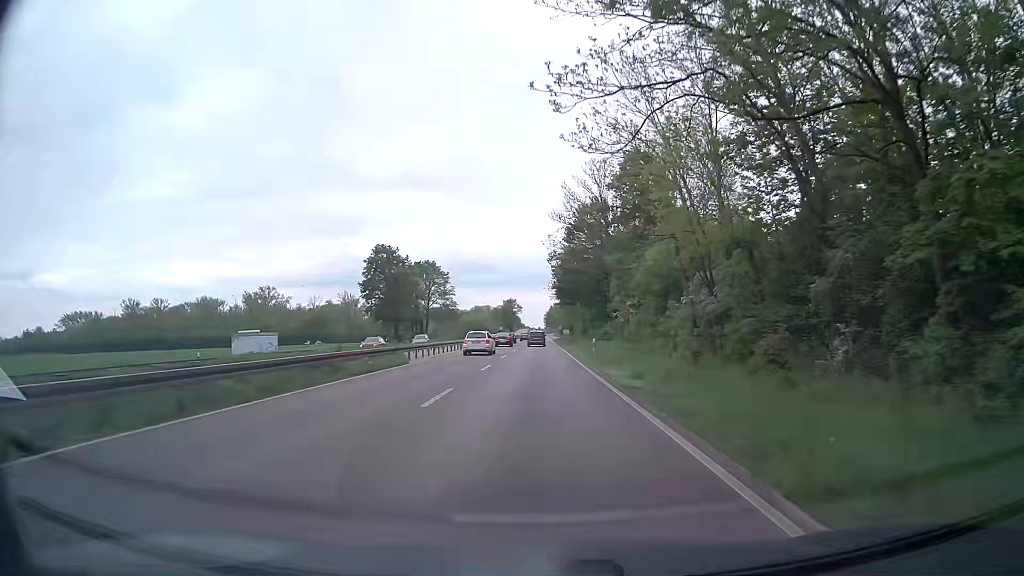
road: primary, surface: asphalt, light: Day
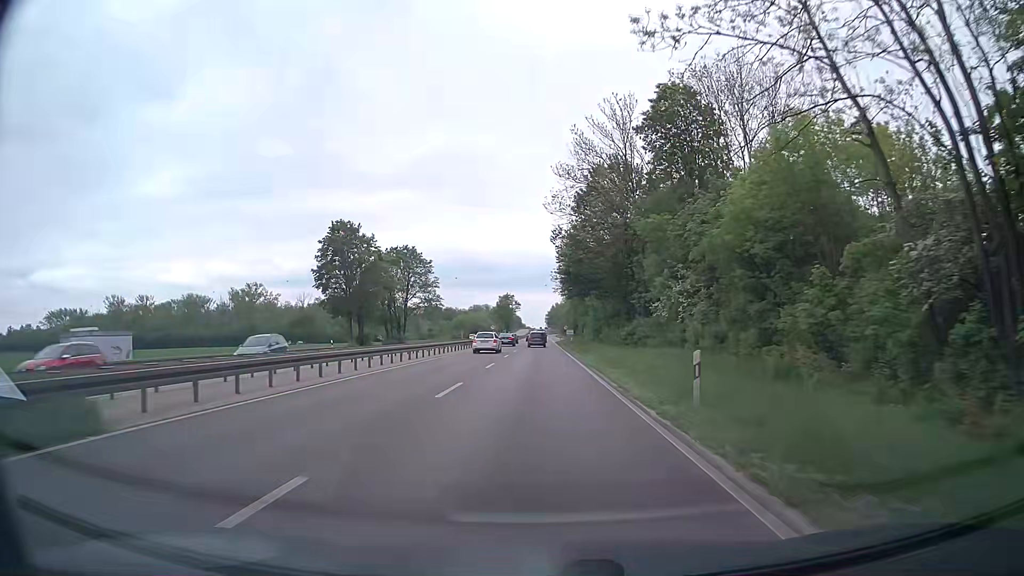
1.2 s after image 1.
(0.0, +22.3) m; 0°
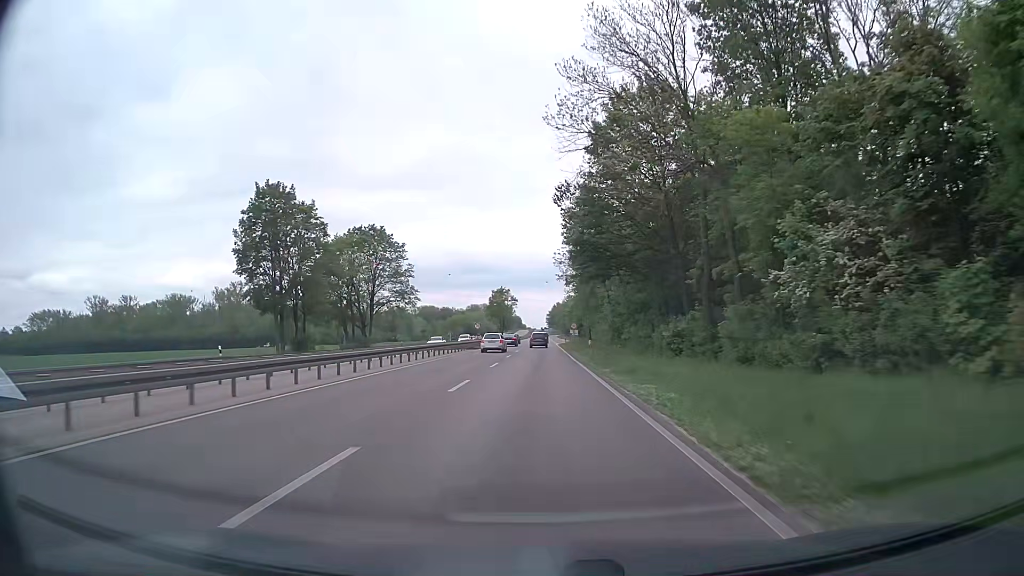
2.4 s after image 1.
(0.0, +22.4) m; 0°
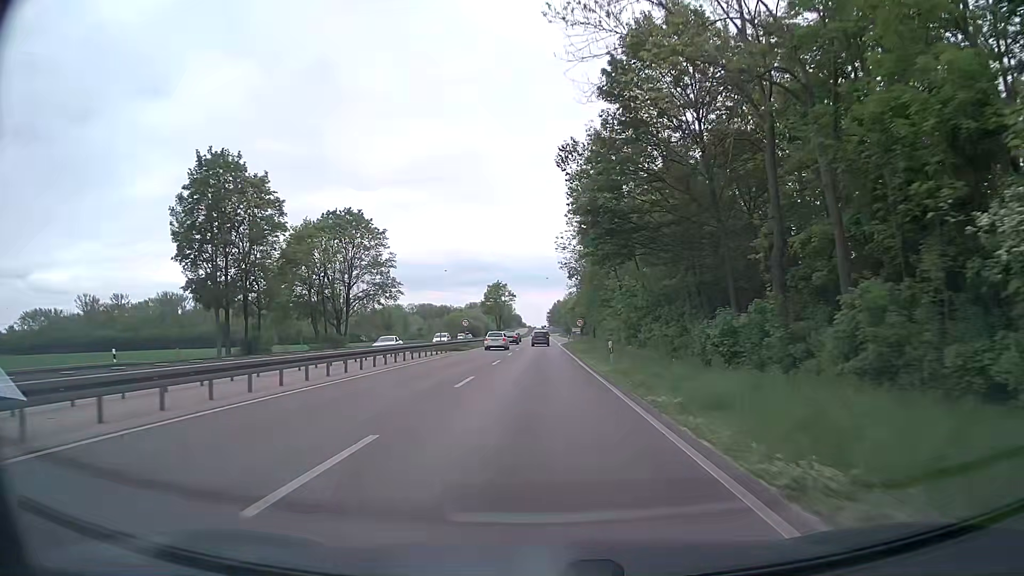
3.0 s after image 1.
(0.0, +11.2) m; 0°
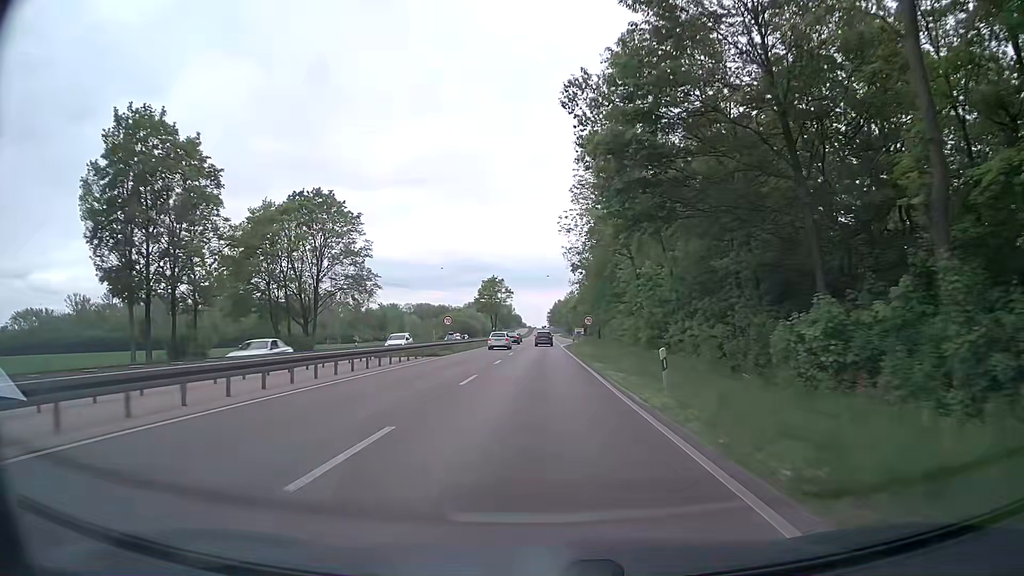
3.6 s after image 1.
(0.0, +11.2) m; 0°
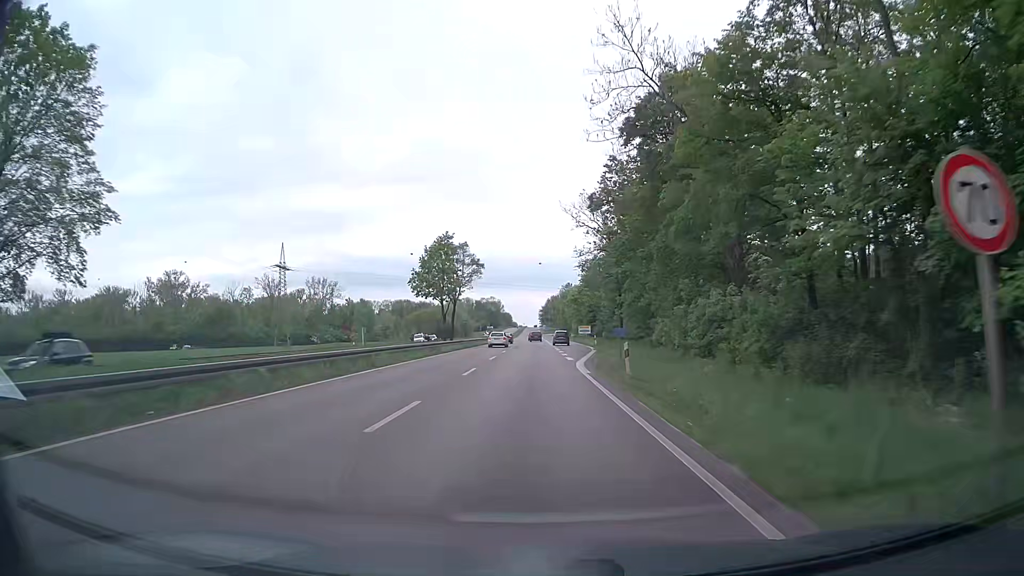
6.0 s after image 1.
(-0.1, +45.0) m; +1°
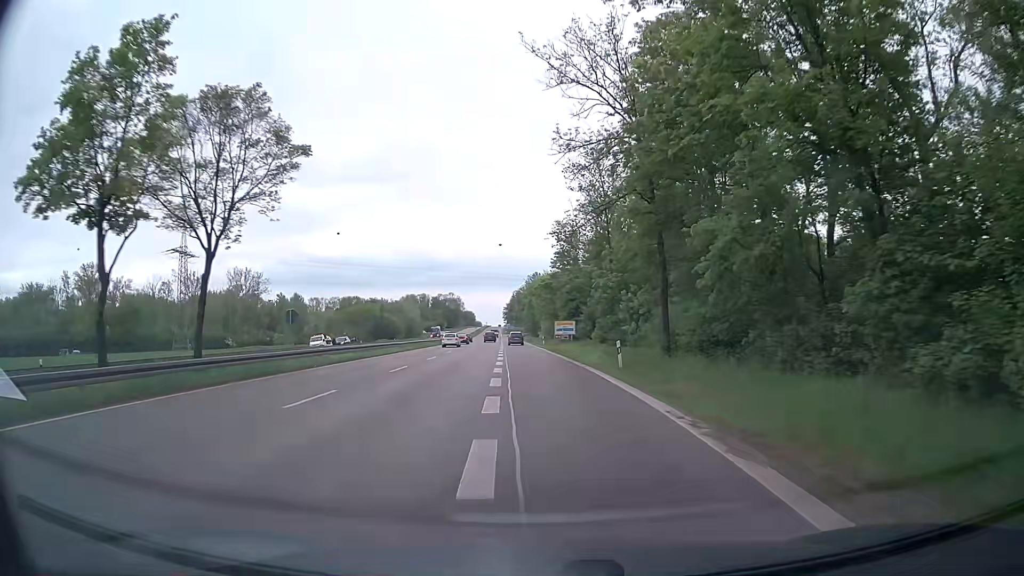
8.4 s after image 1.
(+1.1, +45.1) m; +3°
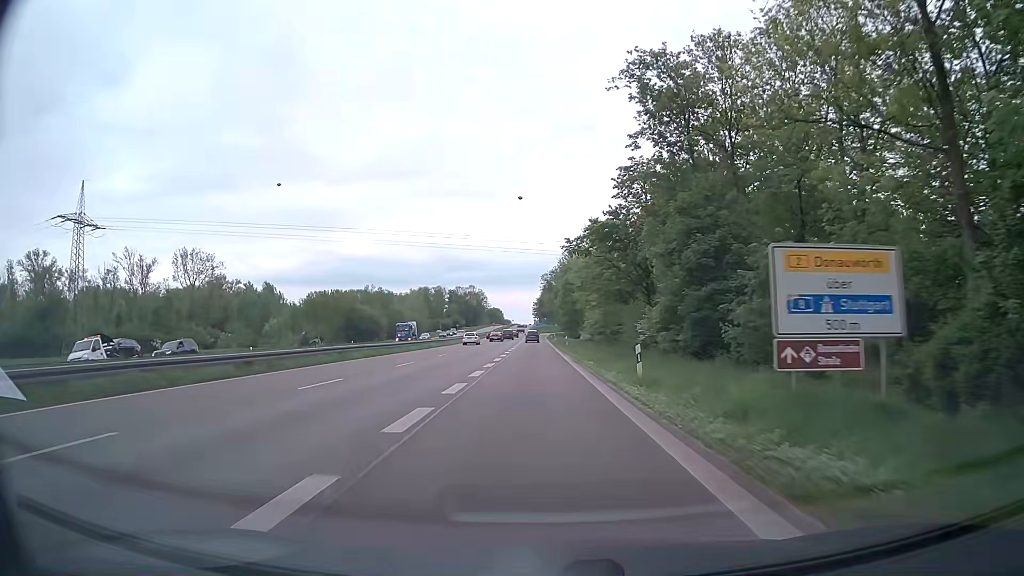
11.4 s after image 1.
(-2.0, +56.8) m; -3°
(0, +10) (0, +20) (0, +30) (0, +40) (0, +50) (-1, +60) (-1, +70) (-1, +80) (-1, +90) (-1, +100) m
